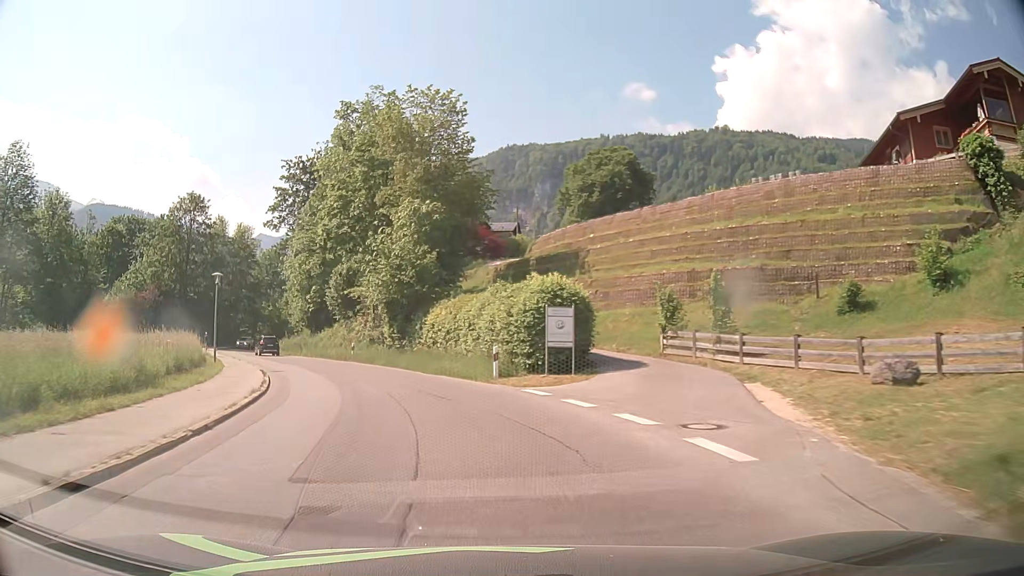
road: tertiary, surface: asphalt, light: Day
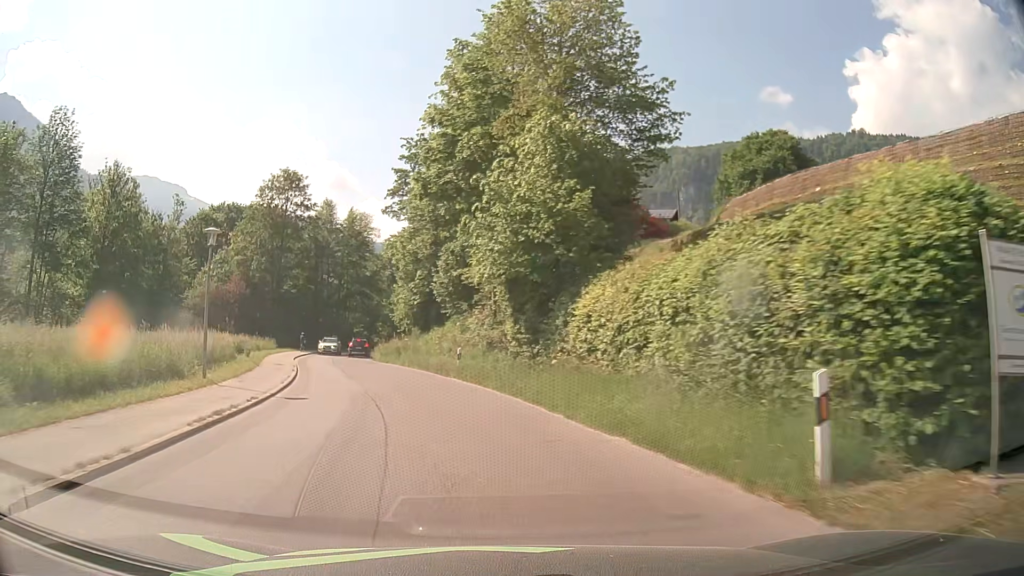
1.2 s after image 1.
(-1.5, +14.9) m; -12°
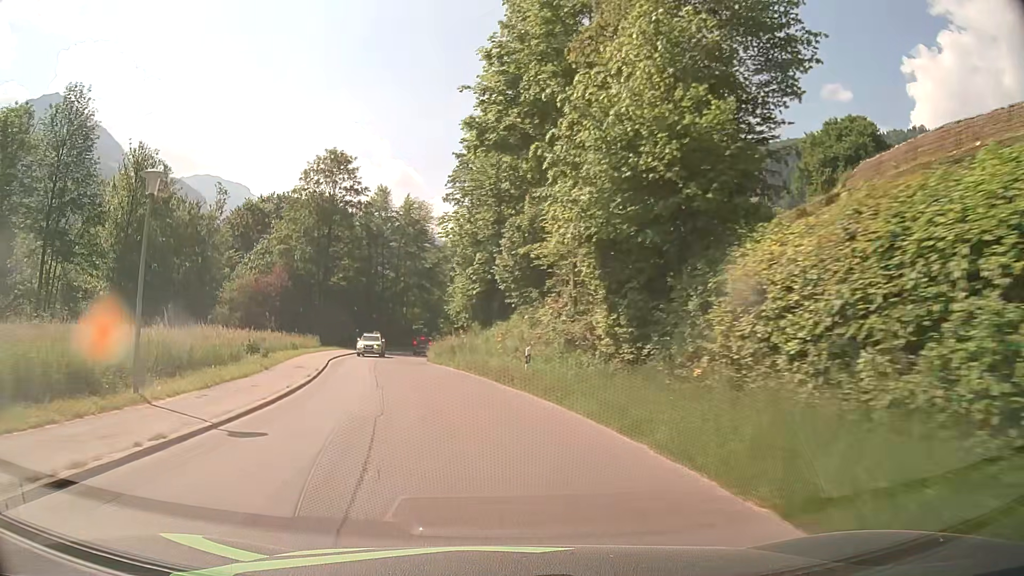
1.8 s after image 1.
(-0.4, +7.5) m; -6°
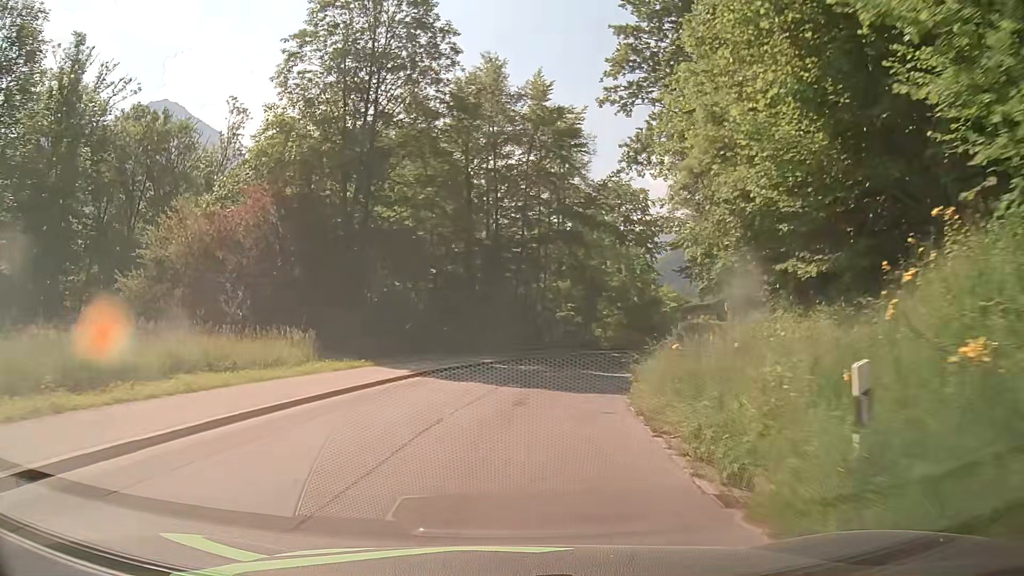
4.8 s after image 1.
(-5.3, +37.4) m; -11°
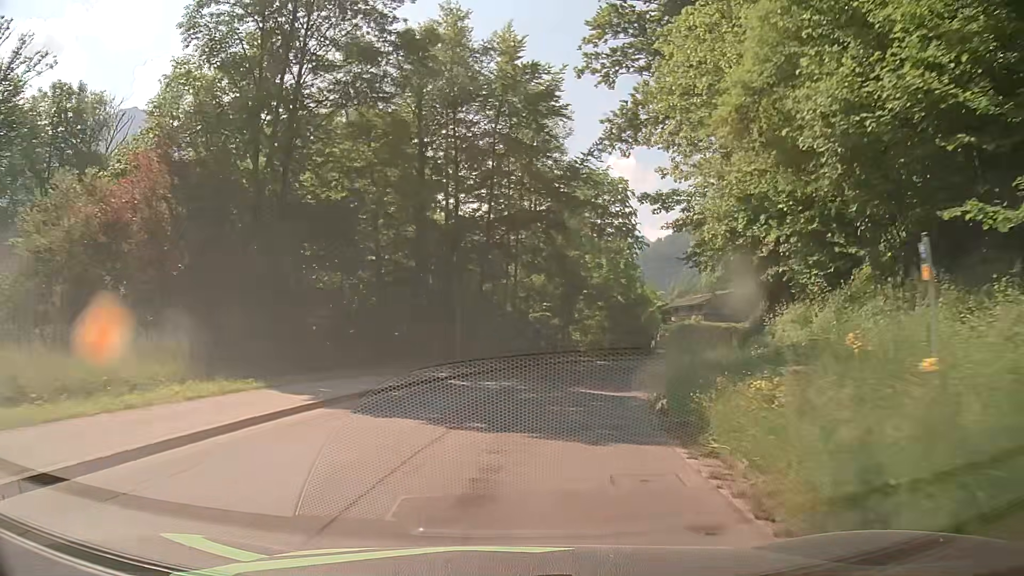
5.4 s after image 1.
(0.0, +7.6) m; +2°
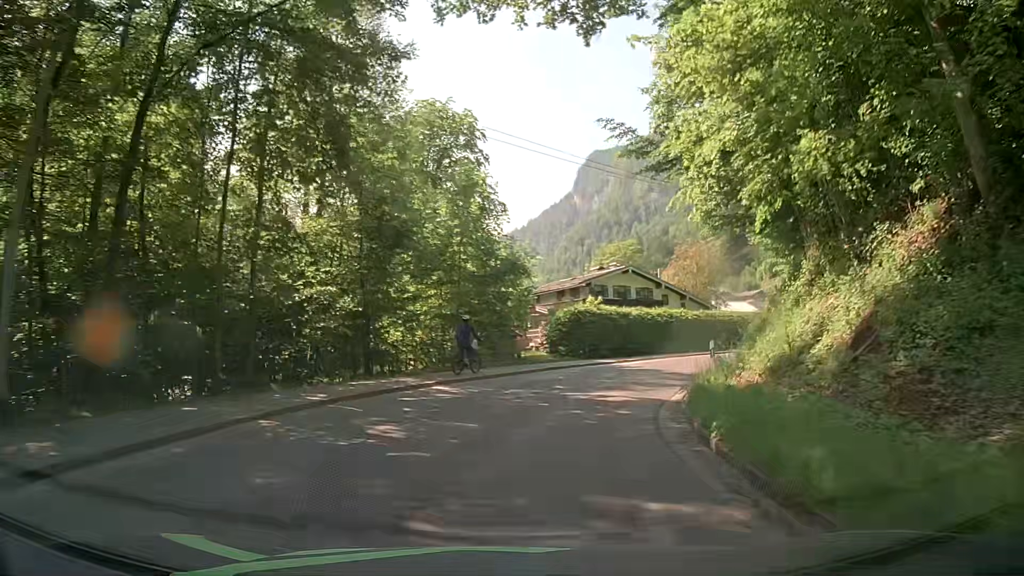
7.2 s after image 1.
(+2.2, +21.3) m; +13°
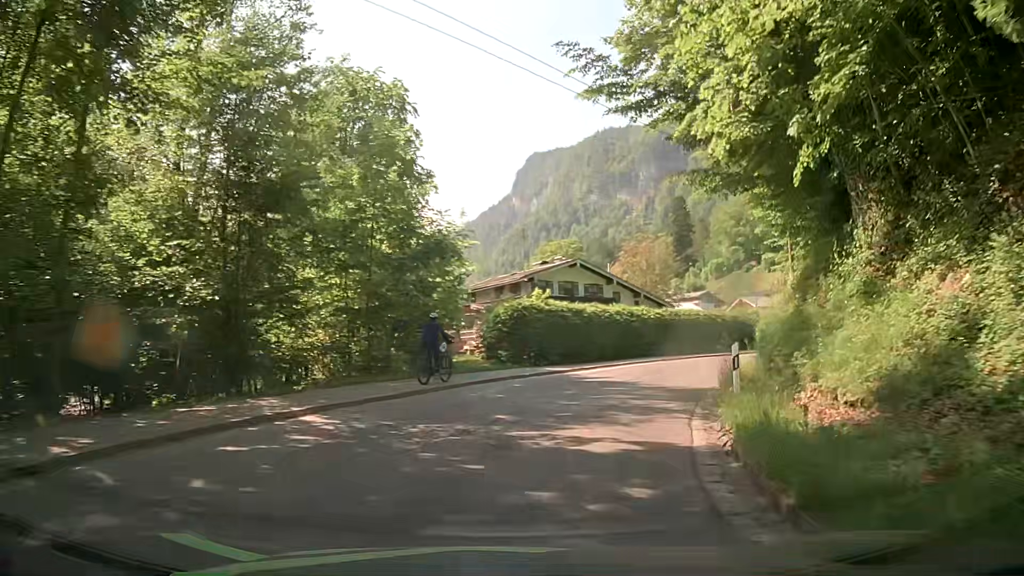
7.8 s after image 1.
(+0.2, +6.4) m; +4°
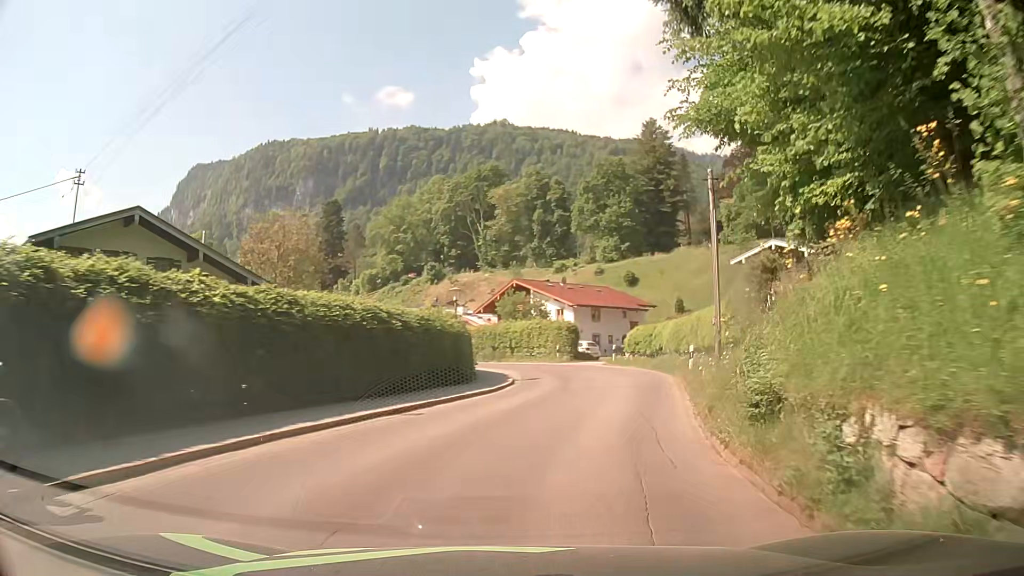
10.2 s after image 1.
(+6.0, +23.0) m; +32°
(+1, +10) (+2, +20) (+4, +30) (+2, +40) (-1, +49) (-6, +57) (-12, +65) (-18, +73) (-24, +81) (-31, +89) m
